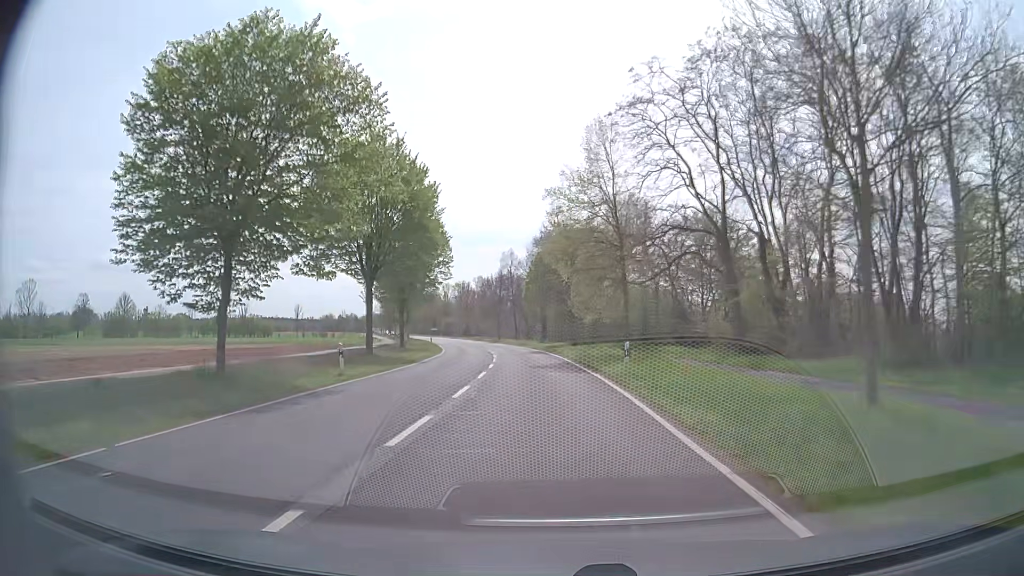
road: secondary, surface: asphalt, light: Day
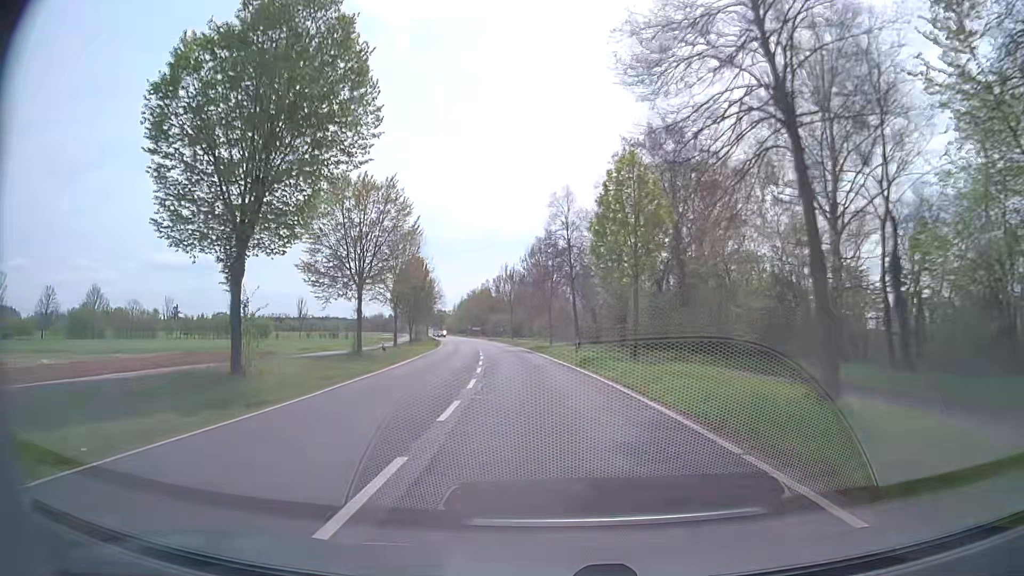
(-1.8, +39.5) m; -5°
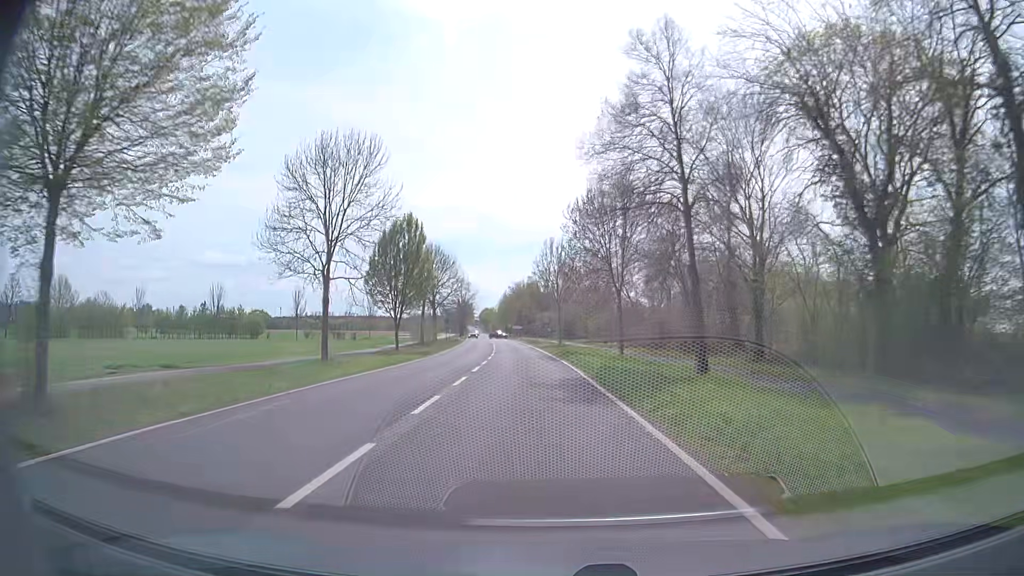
(-1.1, +29.5) m; -5°
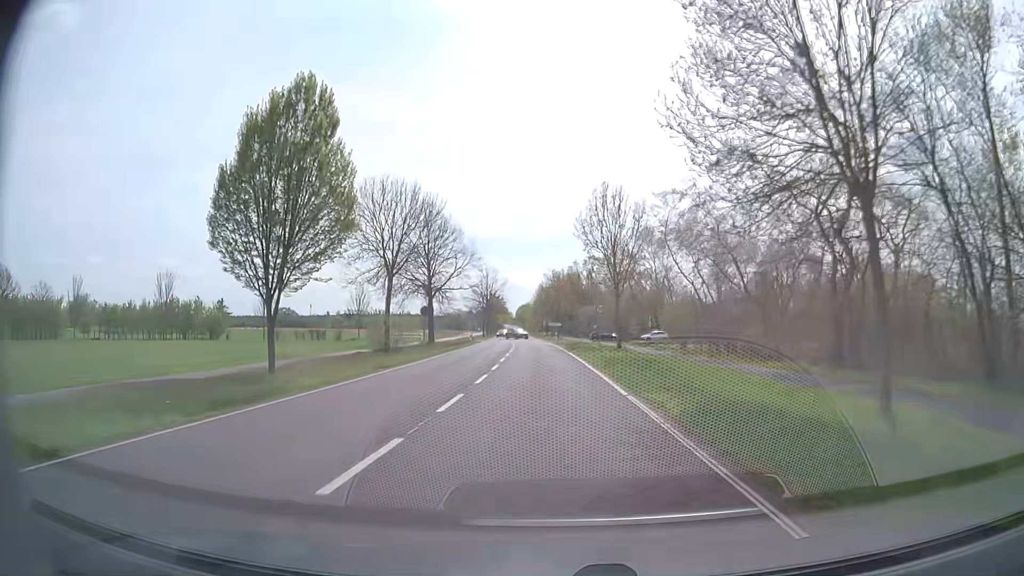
(-1.0, +29.4) m; -3°
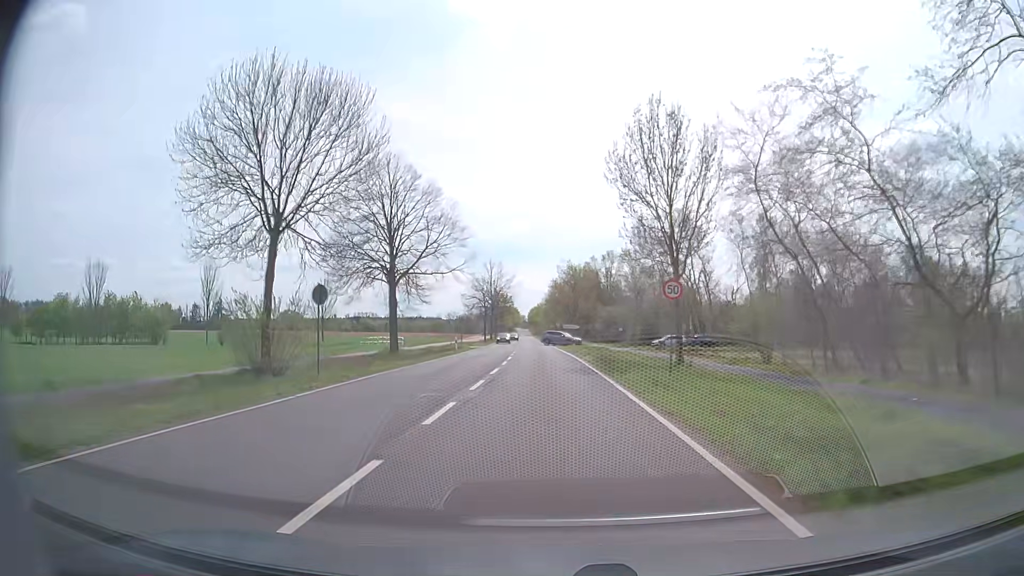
(-0.3, +19.7) m; -1°
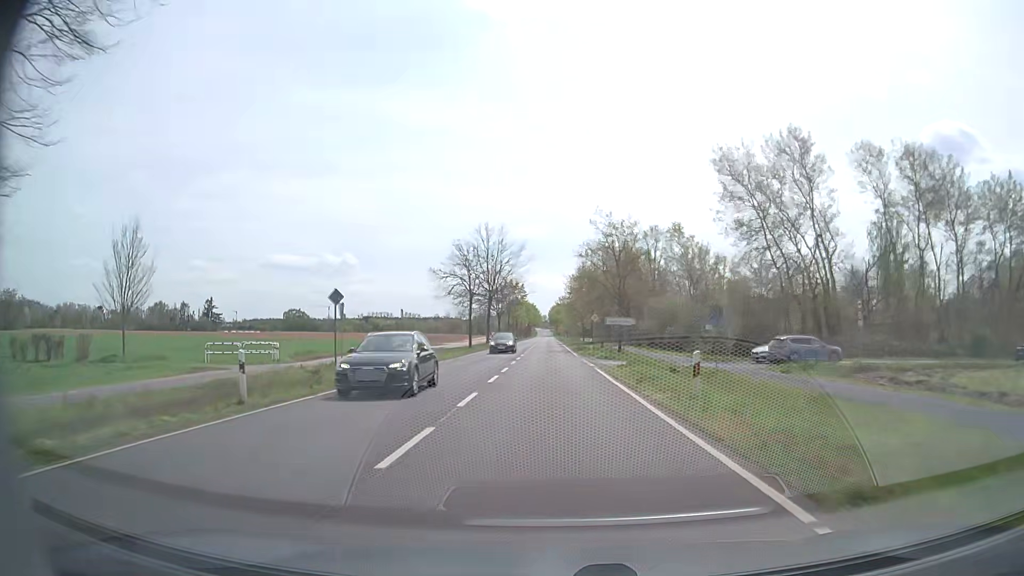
(-0.8, +39.3) m; -2°
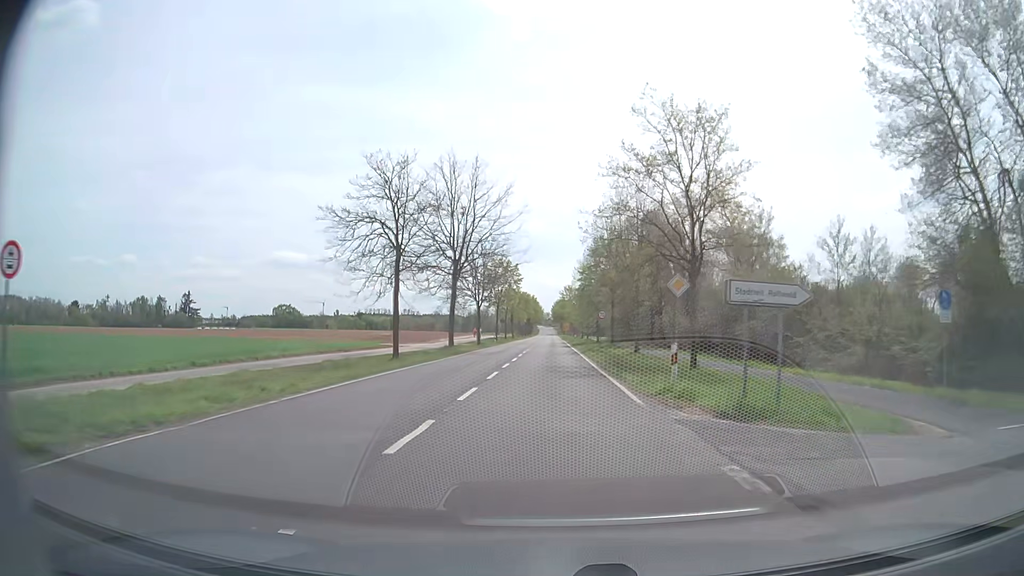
(-0.1, +29.5) m; 0°
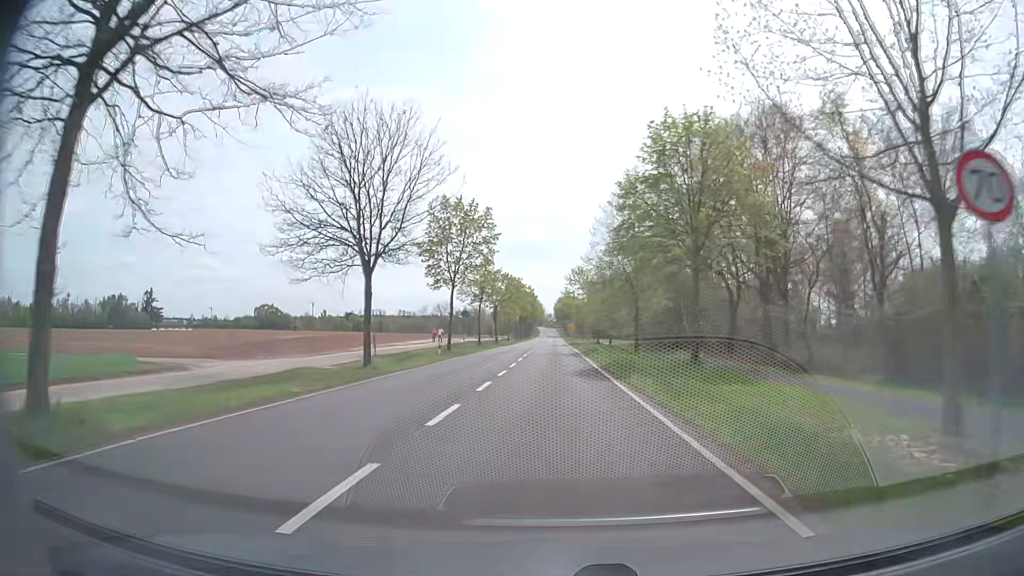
(-0.1, +39.5) m; -1°
(0, +10) (0, +20) (0, +30) (0, +40) (0, +50) (0, +60) (0, +70) (0, +80) (+1, +90) (+1, +100) m
